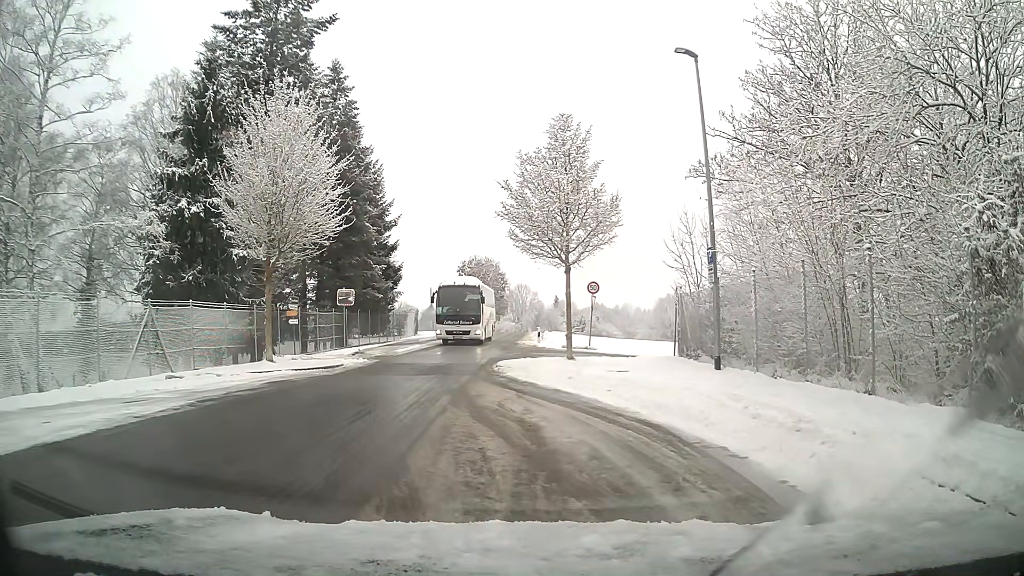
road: residential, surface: asphalt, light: Day
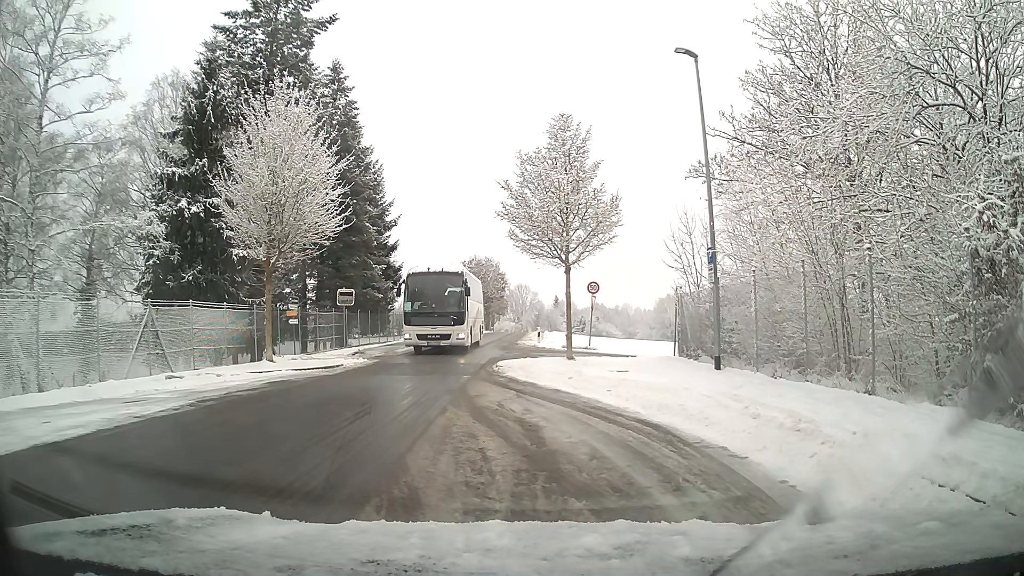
(0.0, 0.0) m; 0°
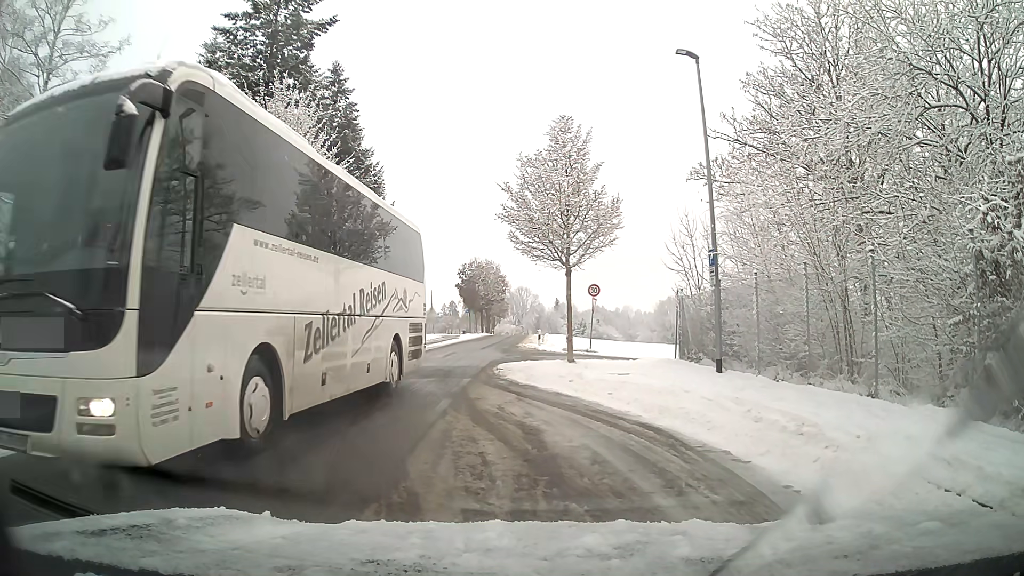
(0.0, +0.1) m; 0°
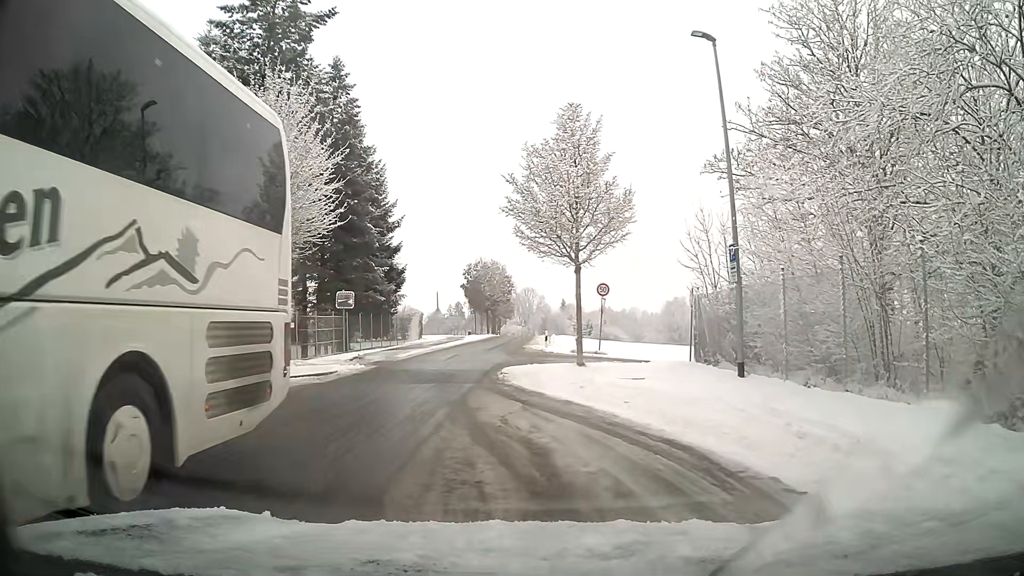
(0.0, +1.5) m; -2°
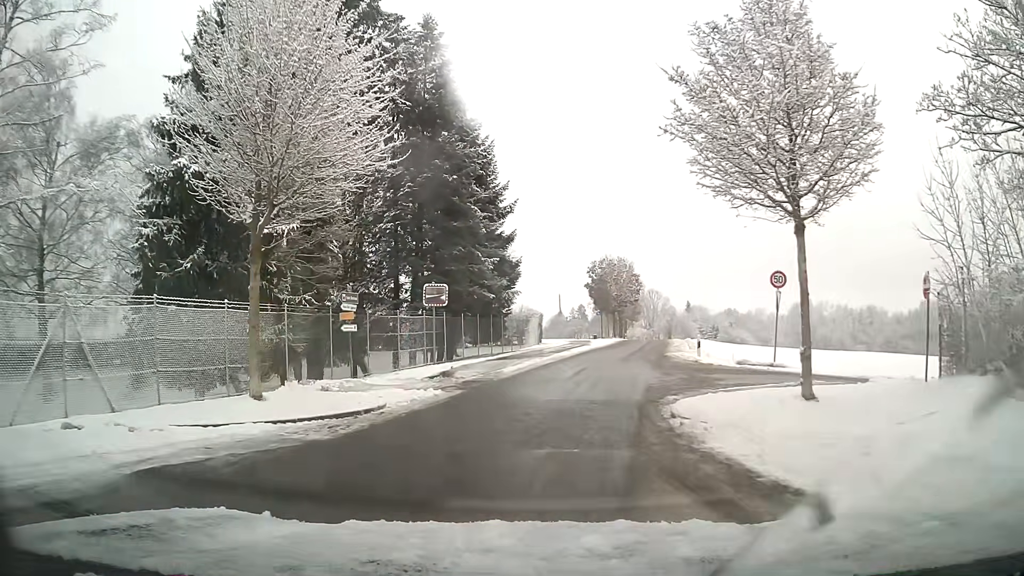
(-0.7, +8.3) m; -10°
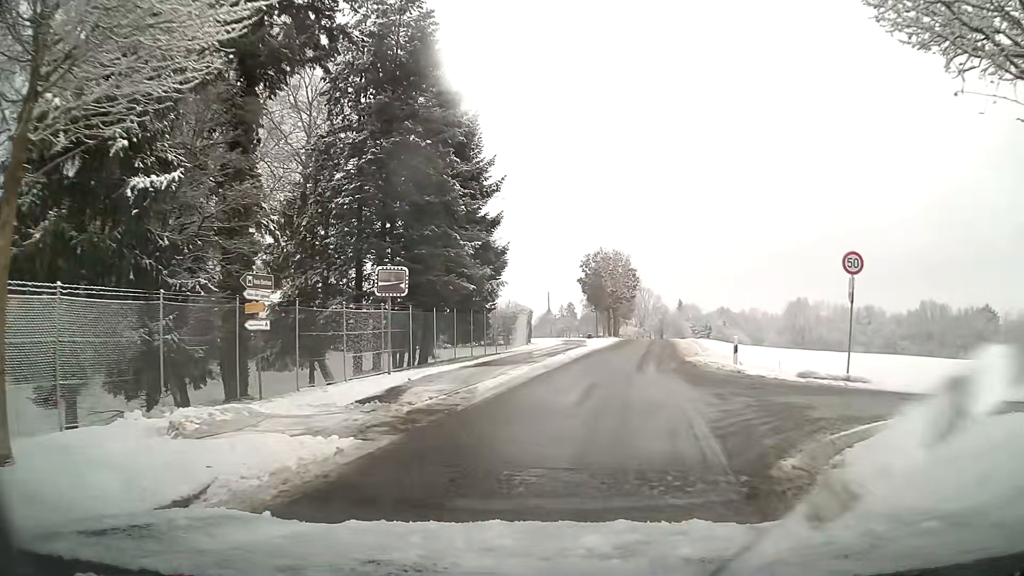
(+0.1, +6.5) m; +3°
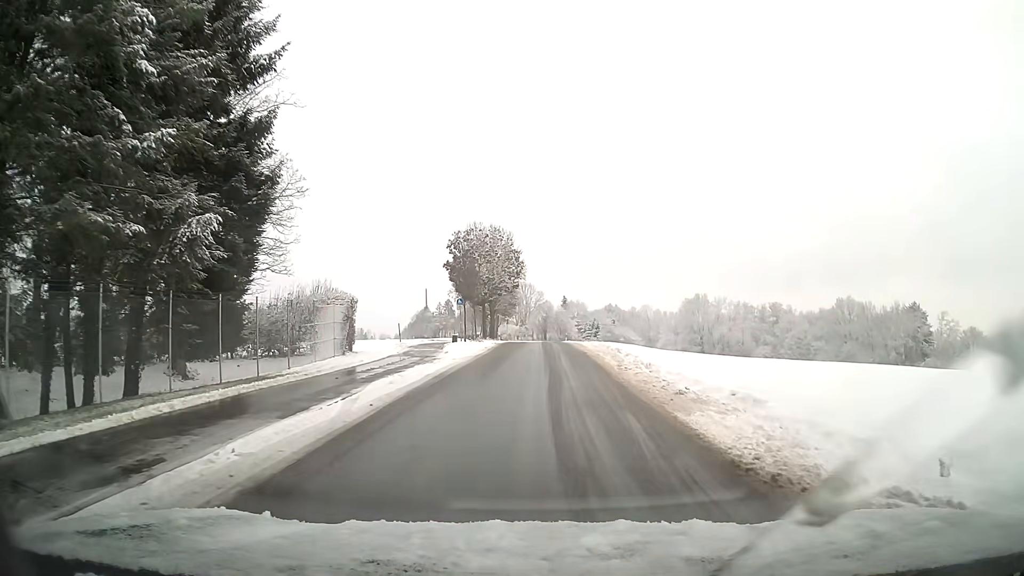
(+2.0, +18.8) m; +9°
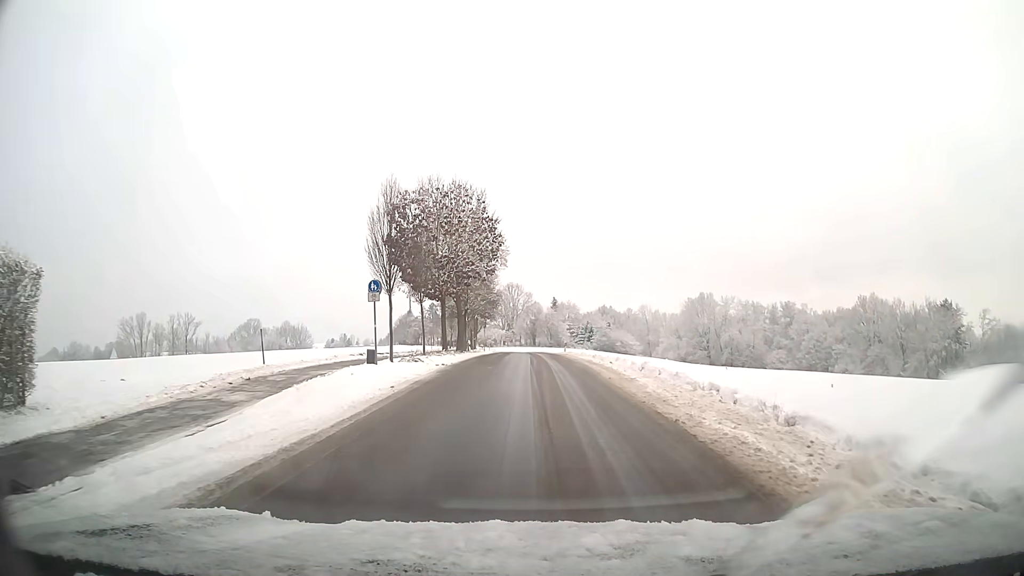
(+0.1, +21.0) m; +1°
